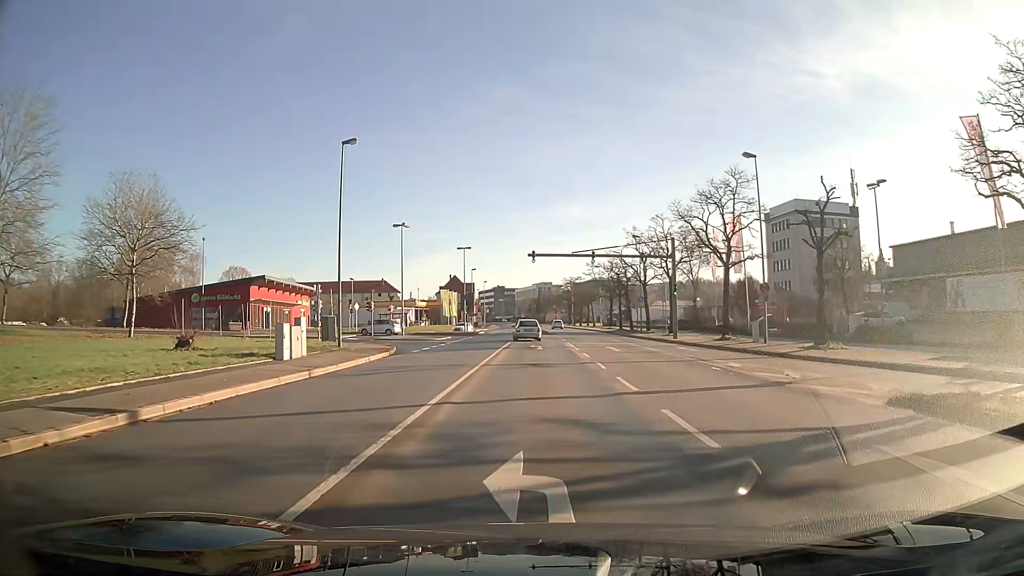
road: primary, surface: asphalt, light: Day
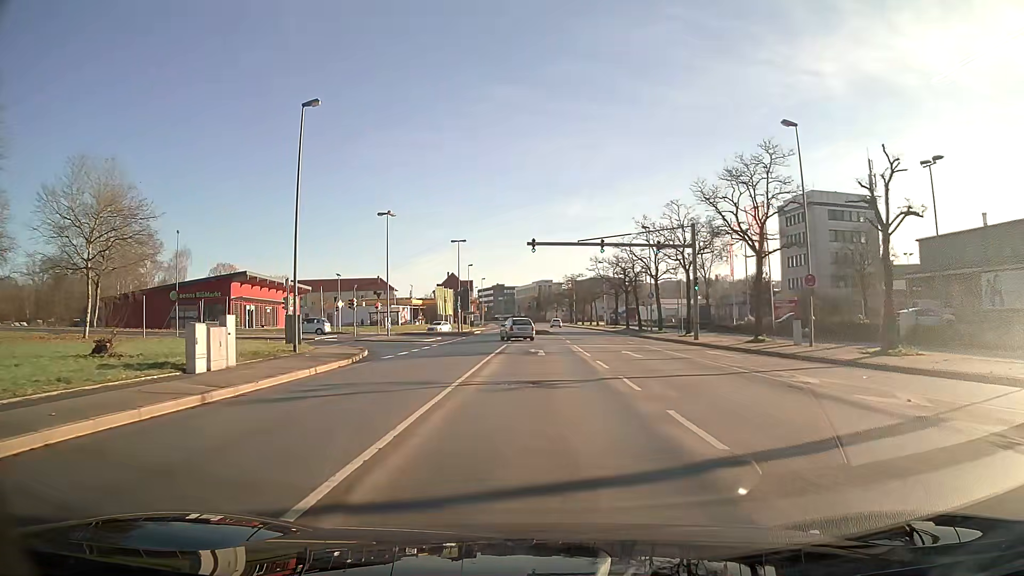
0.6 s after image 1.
(0.0, +6.2) m; 0°
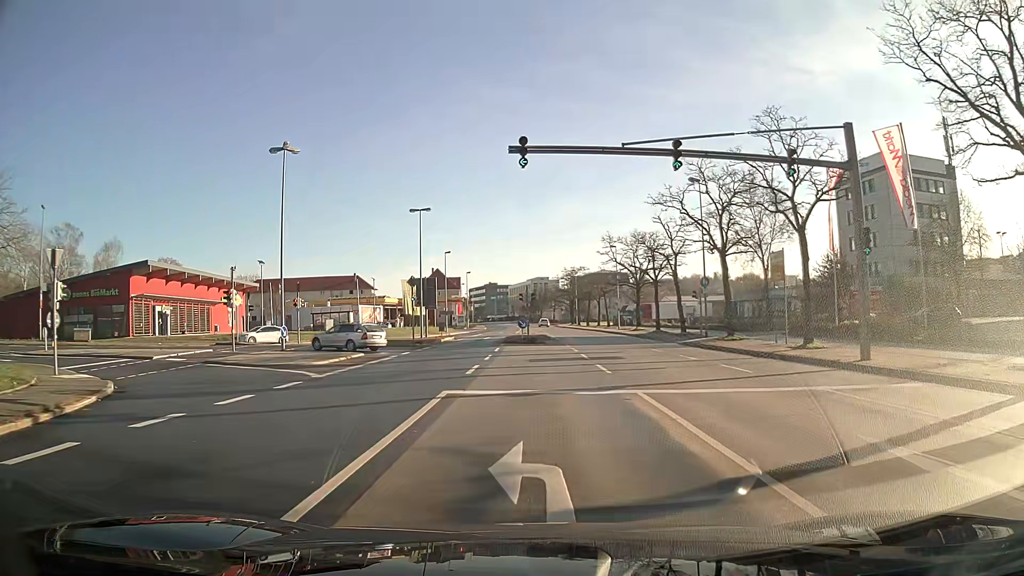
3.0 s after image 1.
(+0.1, +22.5) m; 0°
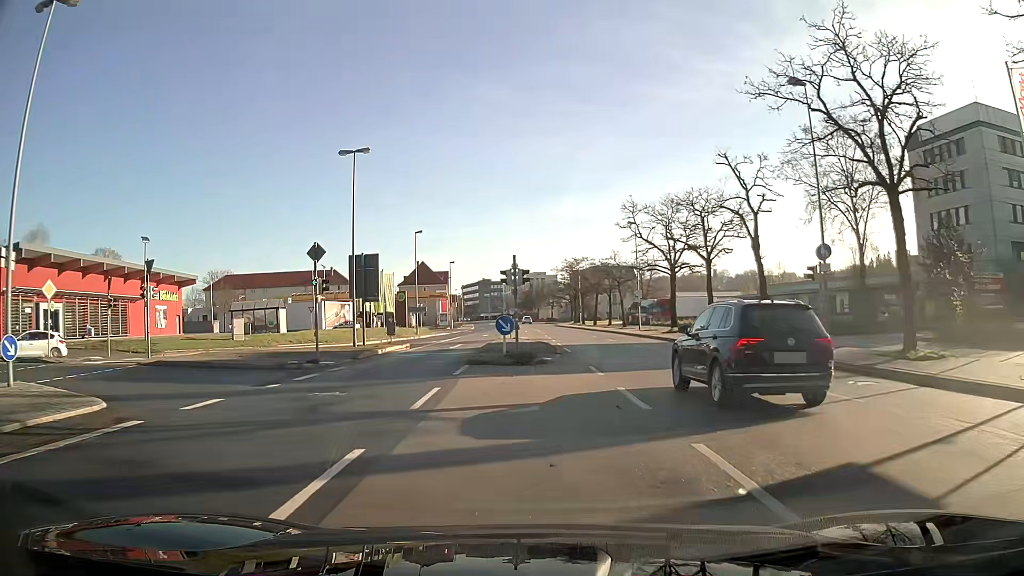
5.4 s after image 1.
(0.0, +18.9) m; -1°
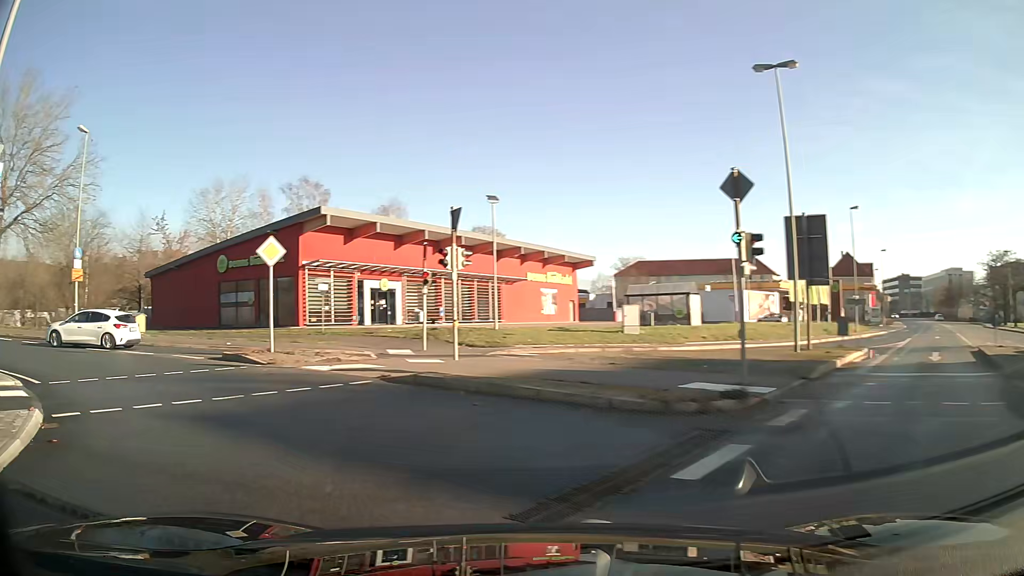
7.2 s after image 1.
(-3.7, +10.9) m; -42°
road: primary_link
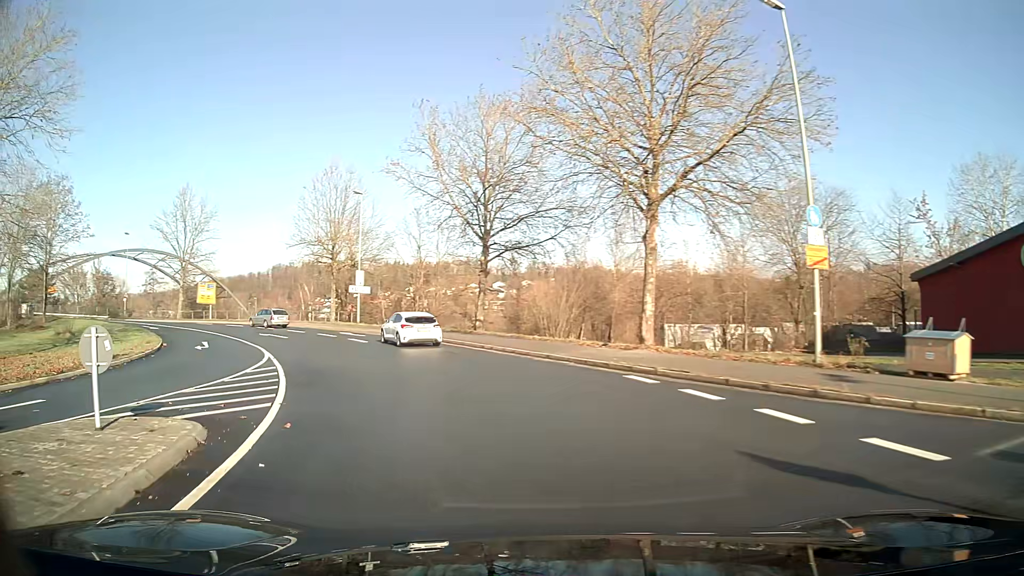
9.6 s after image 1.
(-9.5, +14.3) m; -60°
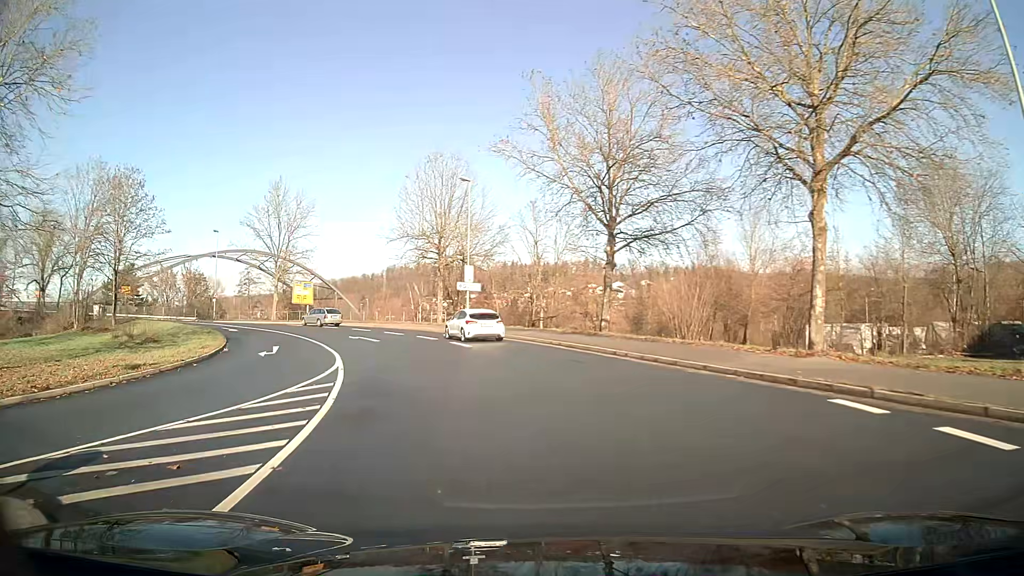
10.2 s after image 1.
(-0.4, +5.4) m; -9°
